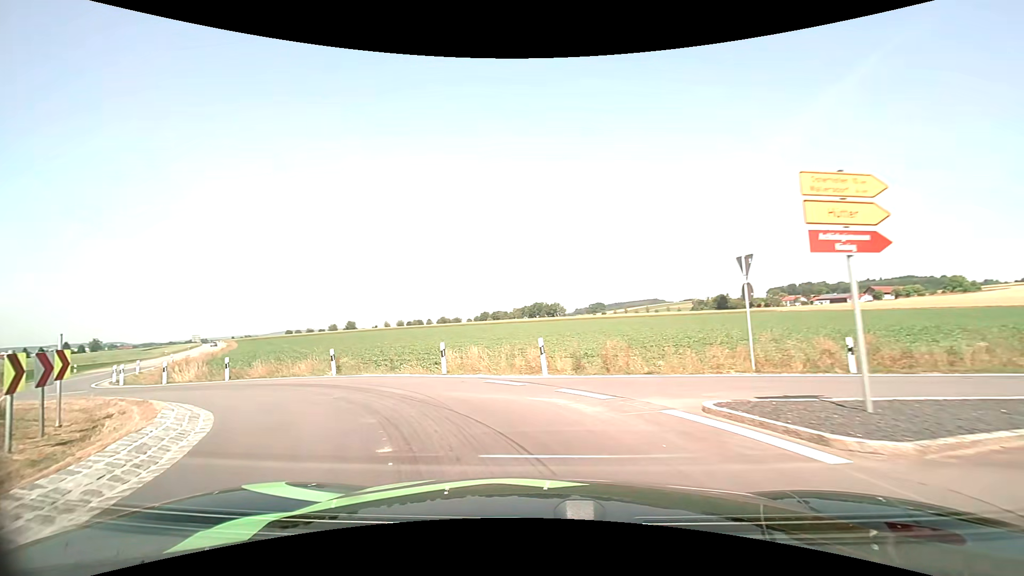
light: Day
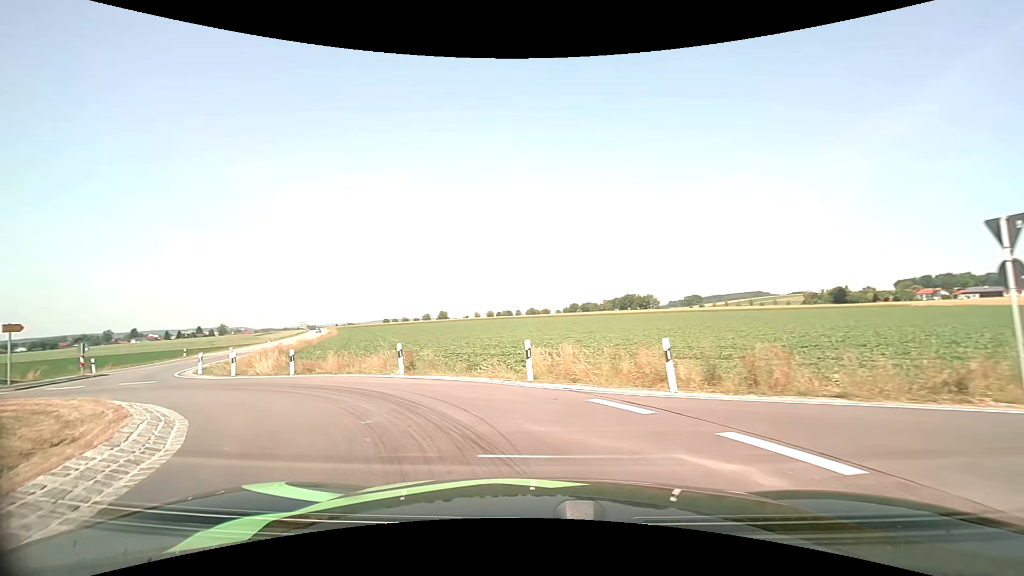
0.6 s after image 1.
(-0.3, +3.9) m; -10°
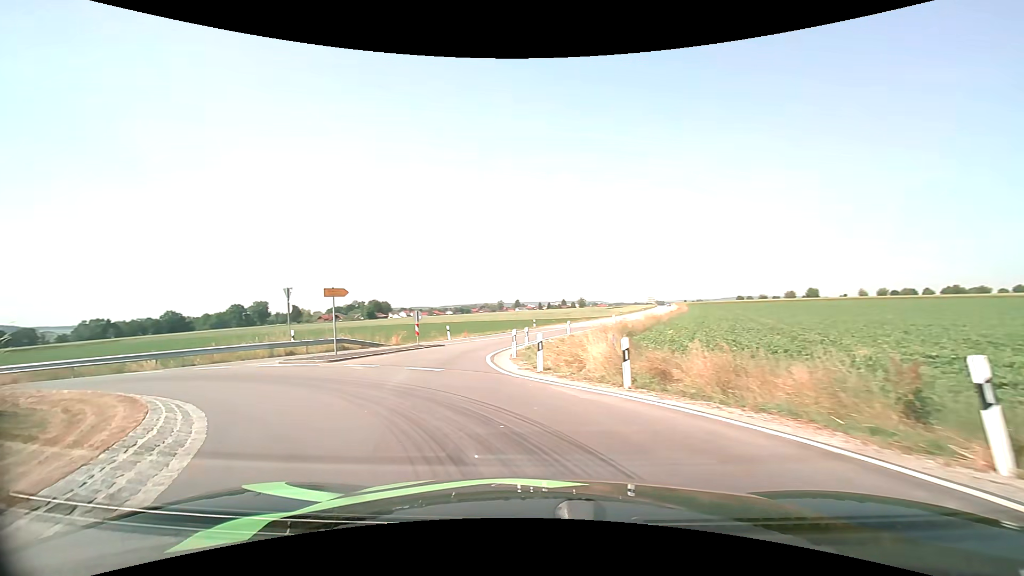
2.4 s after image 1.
(-3.7, +10.6) m; -39°
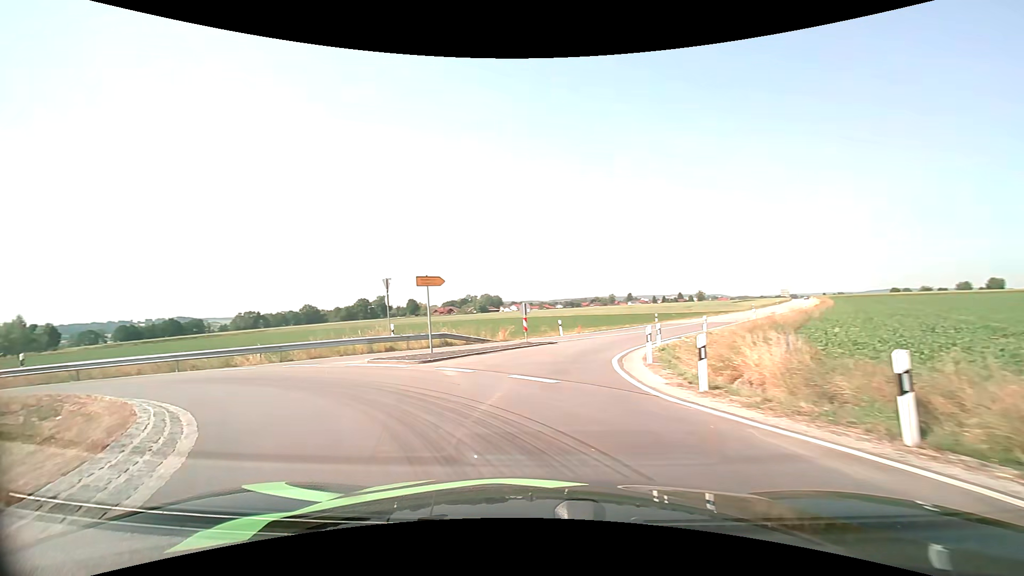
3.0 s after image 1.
(-0.4, +3.9) m; -12°
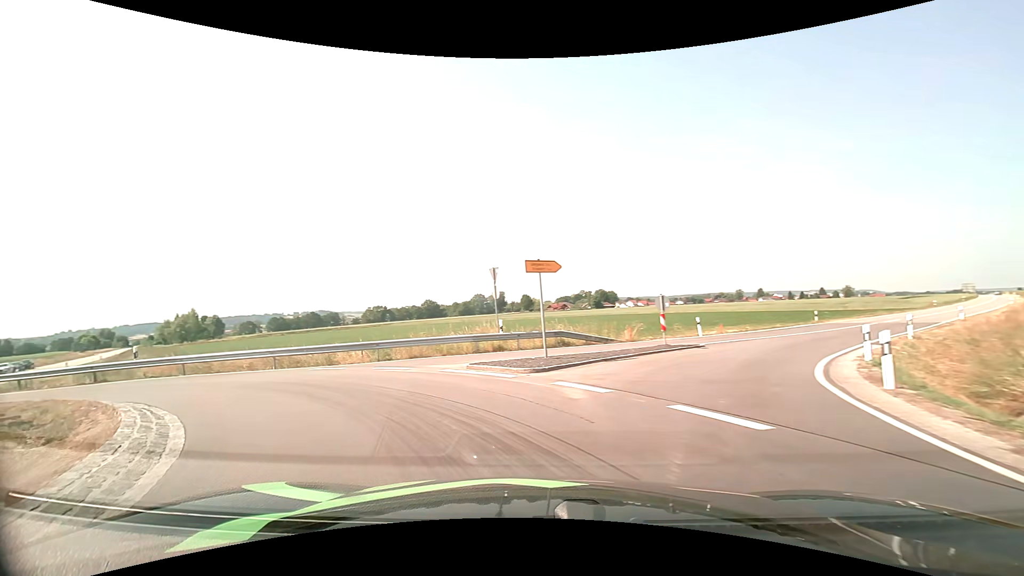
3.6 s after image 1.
(-0.5, +3.9) m; -14°
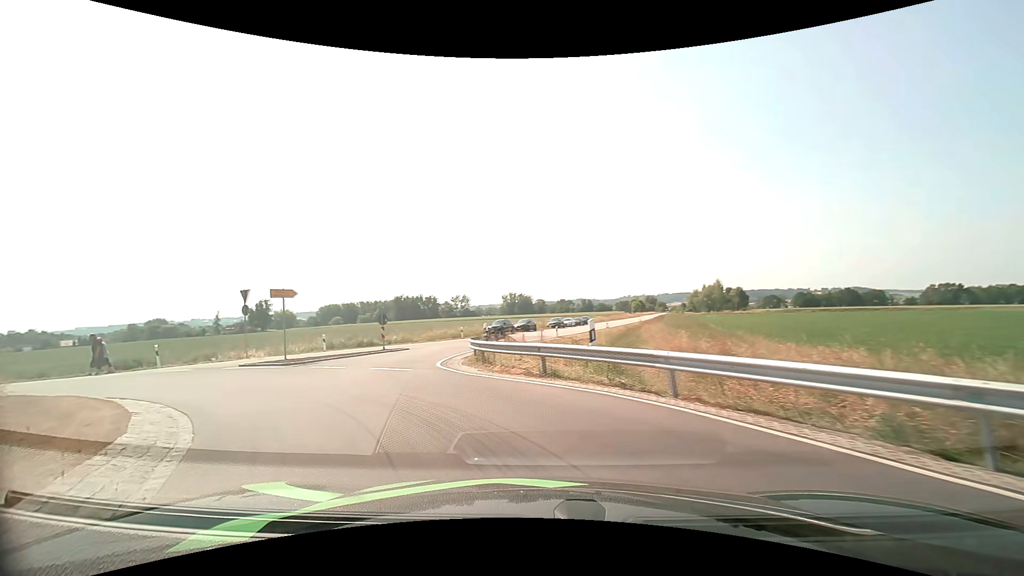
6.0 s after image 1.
(-6.8, +13.3) m; -55°
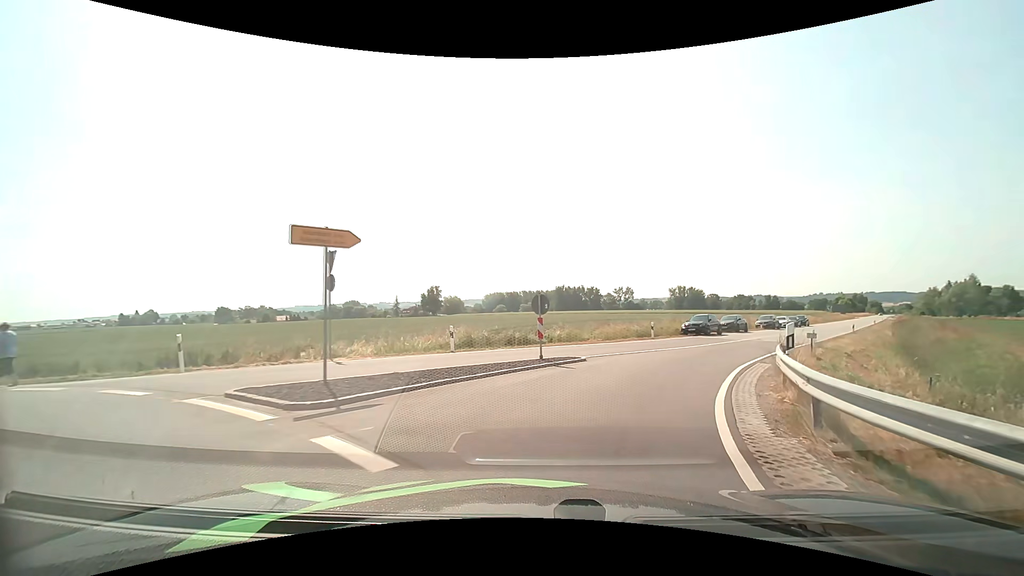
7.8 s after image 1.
(-3.4, +12.4) m; -20°
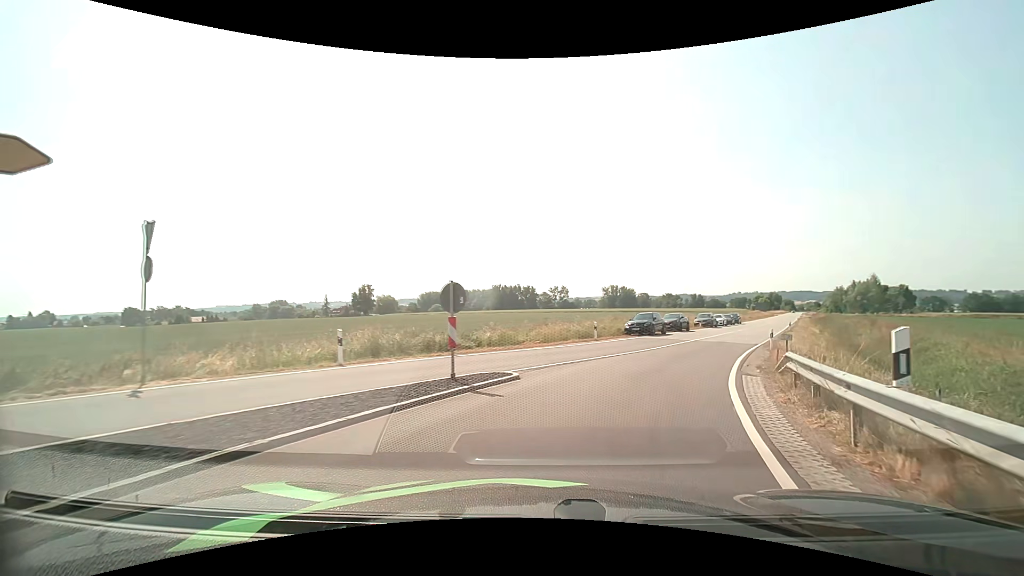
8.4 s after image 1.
(+0.3, +4.8) m; +7°
(+1, +10) (+5, +19) (+9, +28) (+14, +37) (+19, +46) (+23, +55) (+28, +64) (+33, +72) (+38, +81) (+42, +90) m
